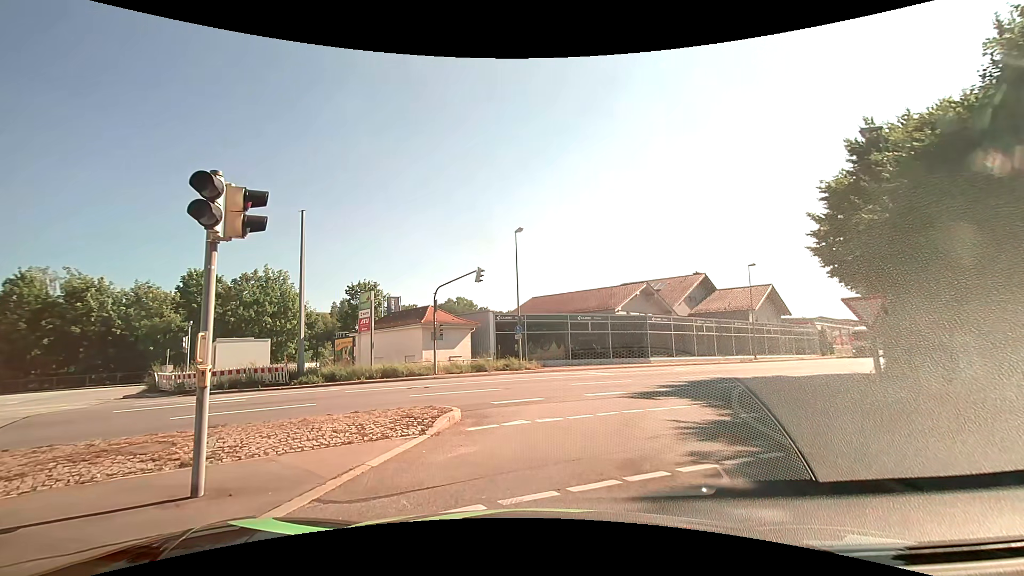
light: Day
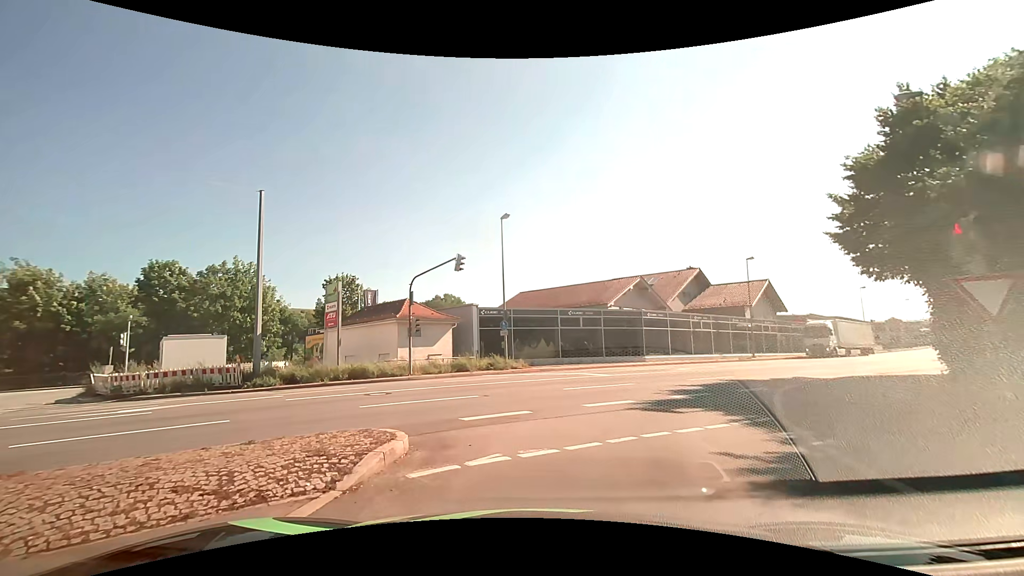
(0.0, +3.2) m; +1°
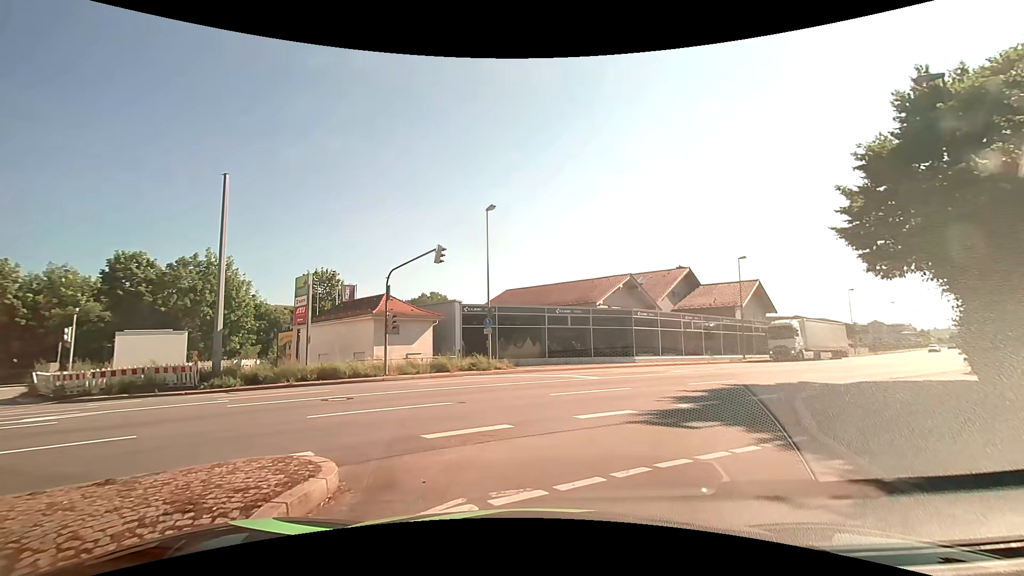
(0.0, +1.8) m; 0°
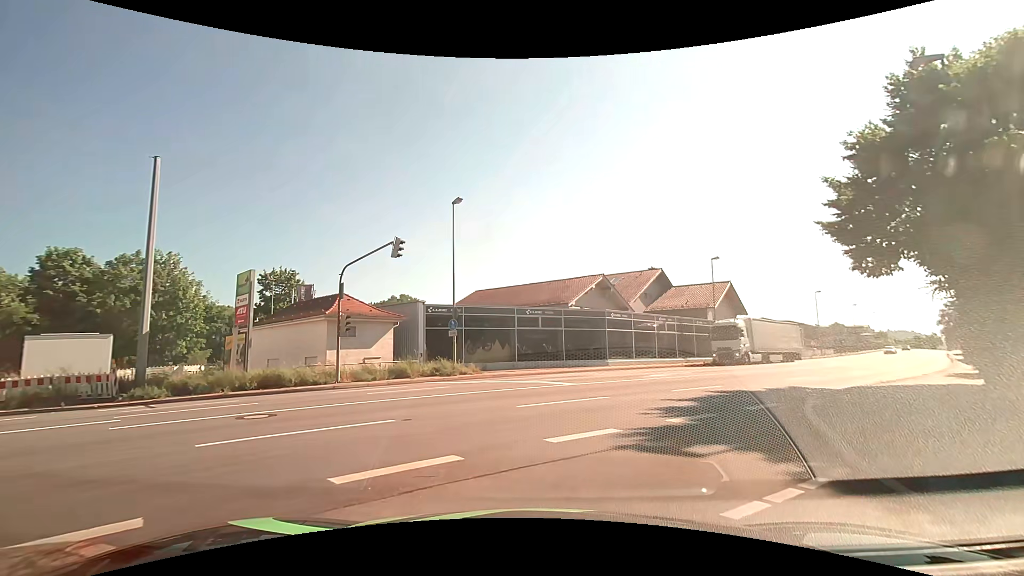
(+0.1, +2.1) m; +5°
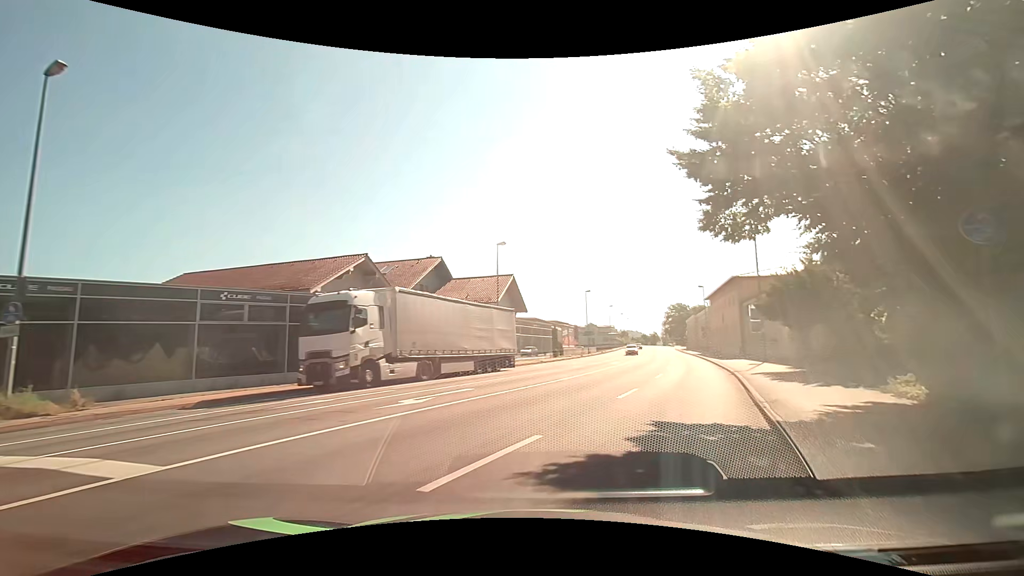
(+2.2, +10.9) m; +23°
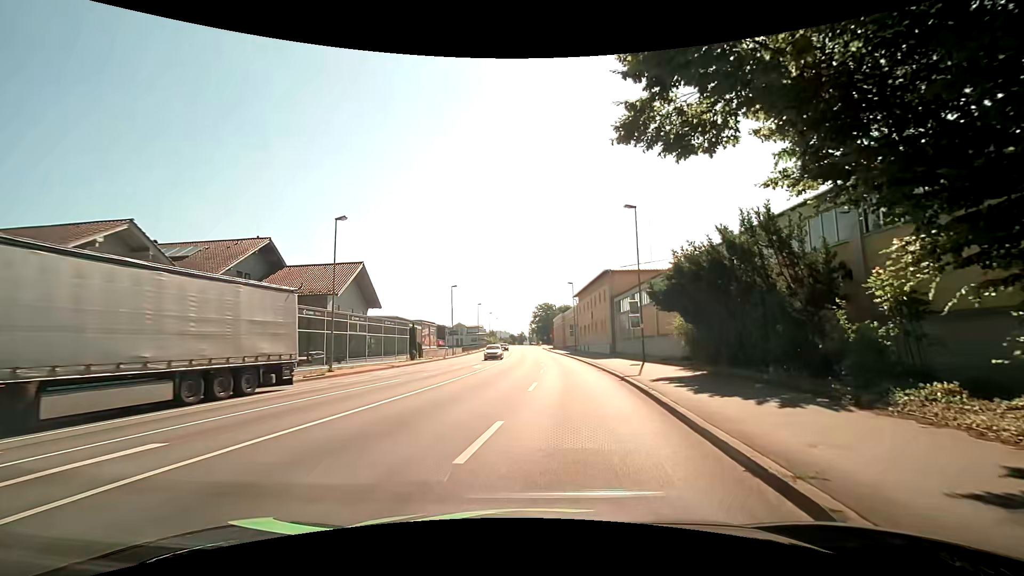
(+1.2, +7.5) m; +16°
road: primary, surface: asphalt
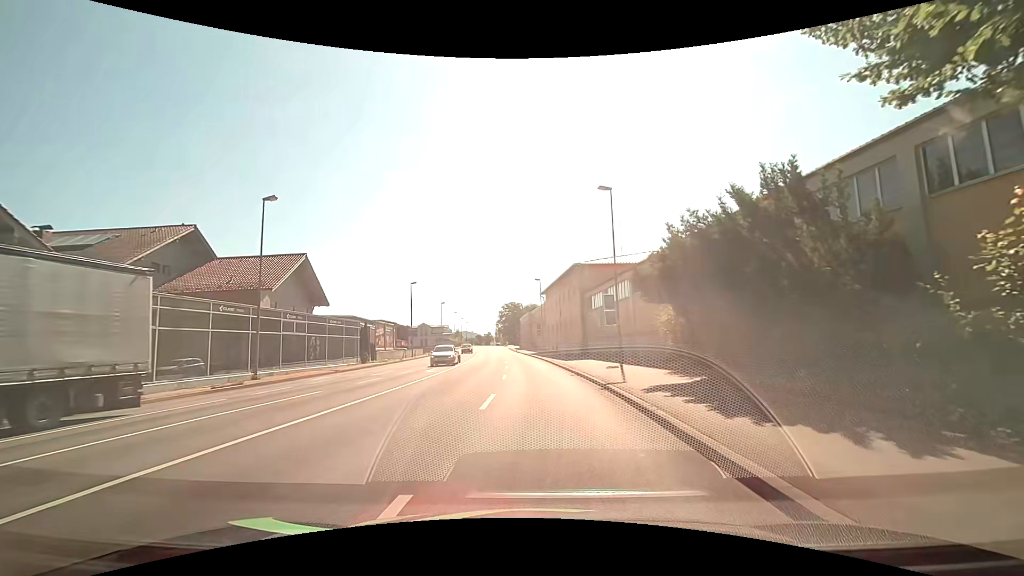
(+0.2, +4.3) m; +4°
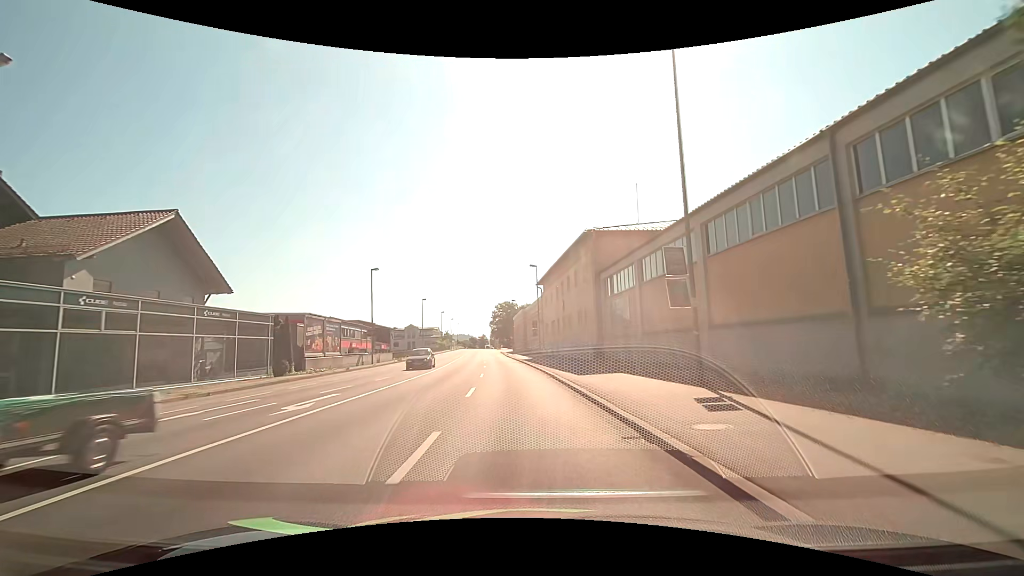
(+0.3, +14.8) m; 0°
(0, +10) (0, +20) (-1, +30) (-2, +40) (-2, +50) (-3, +60) (-4, +70) (-5, +80) (-6, +90) (-7, +100) m
